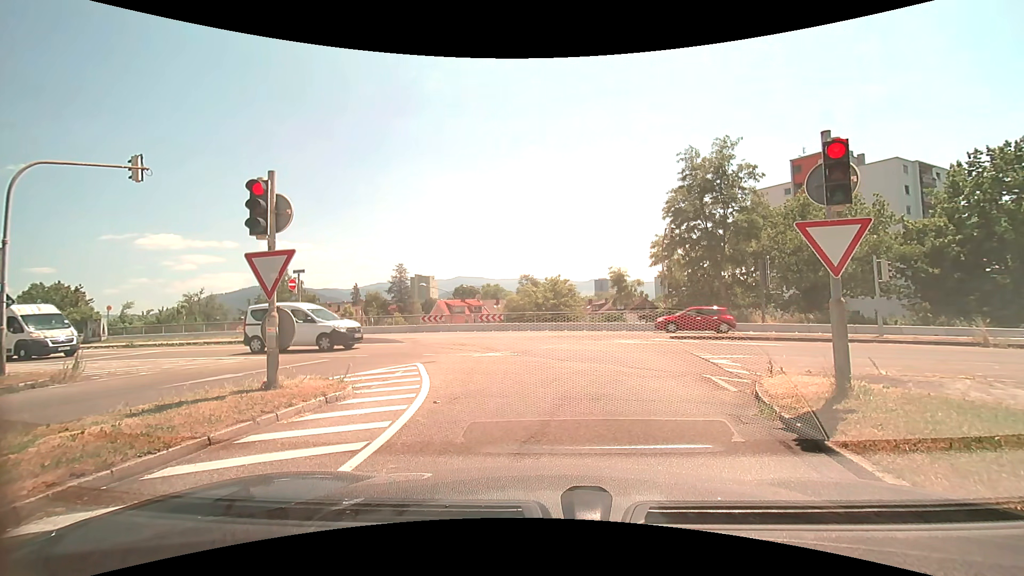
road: trunk_link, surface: asphalt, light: Day
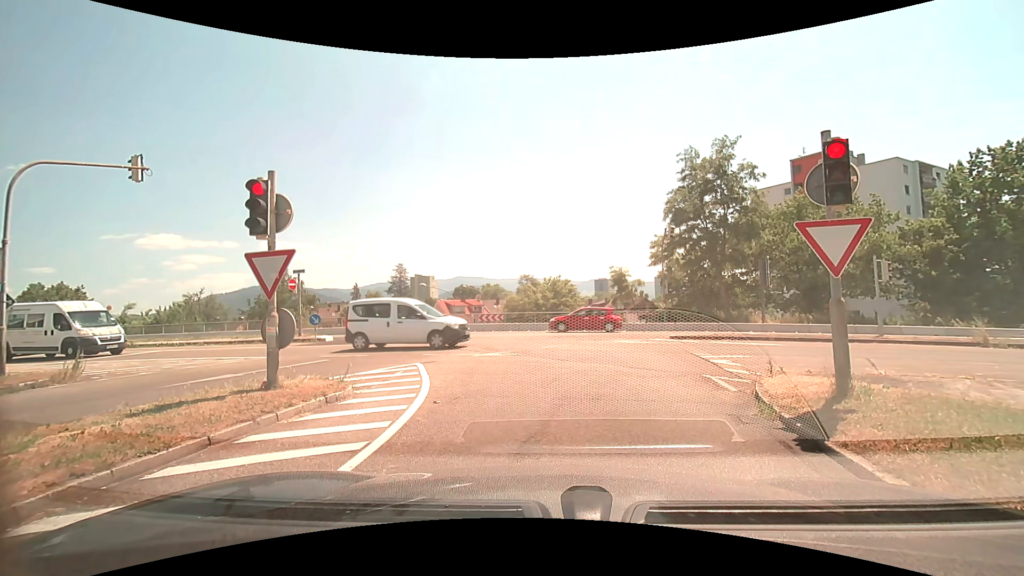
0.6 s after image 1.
(0.0, 0.0) m; 0°
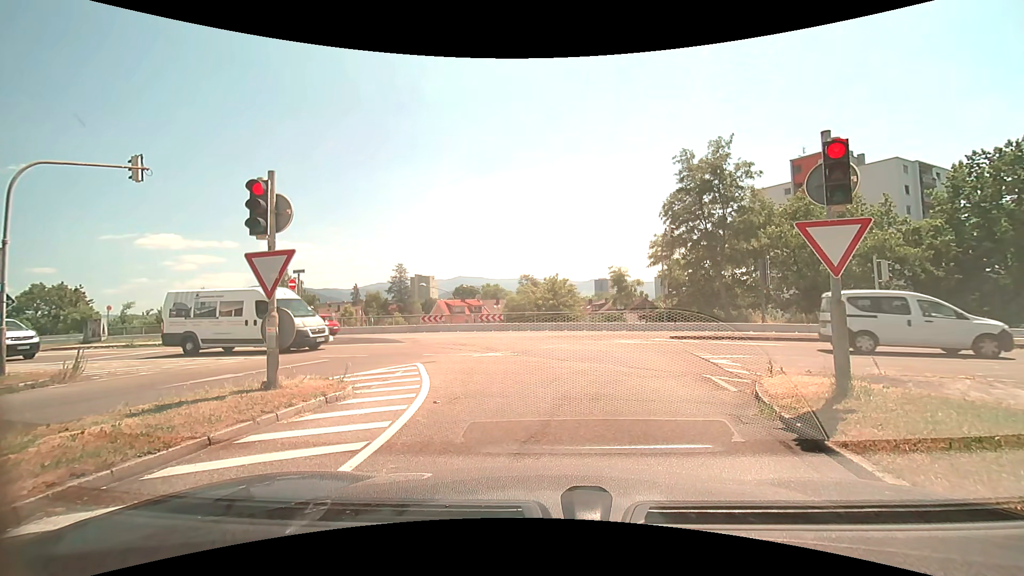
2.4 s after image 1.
(0.0, 0.0) m; 0°
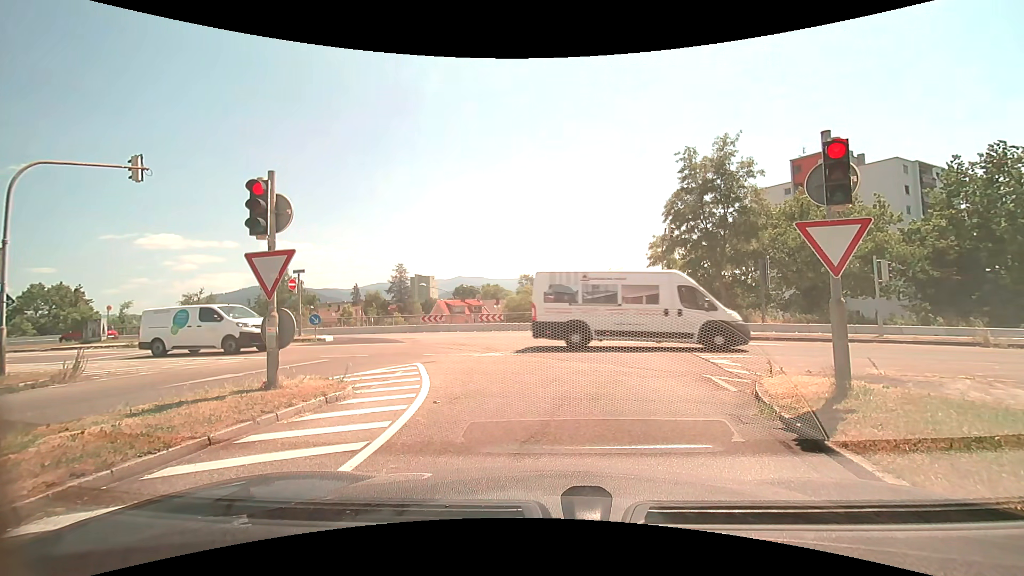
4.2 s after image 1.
(0.0, 0.0) m; 0°
(0, +10) (-2, +20) (-7, +29) (-15, +33) (-25, +35) (-35, +37) (-45, +38) (-55, +39) (-65, +40) (-75, +42) m
